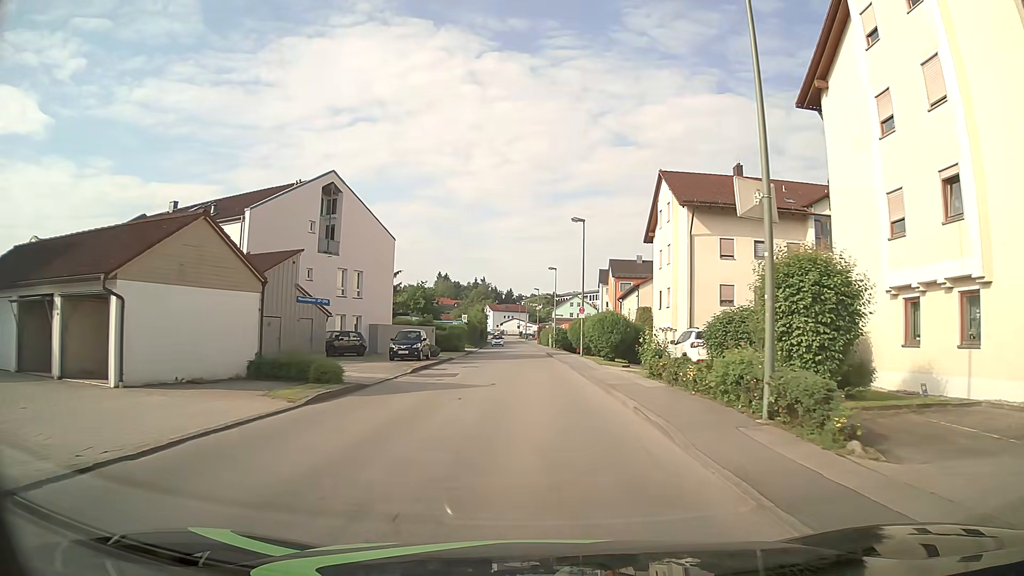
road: unclassified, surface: asphalt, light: Day
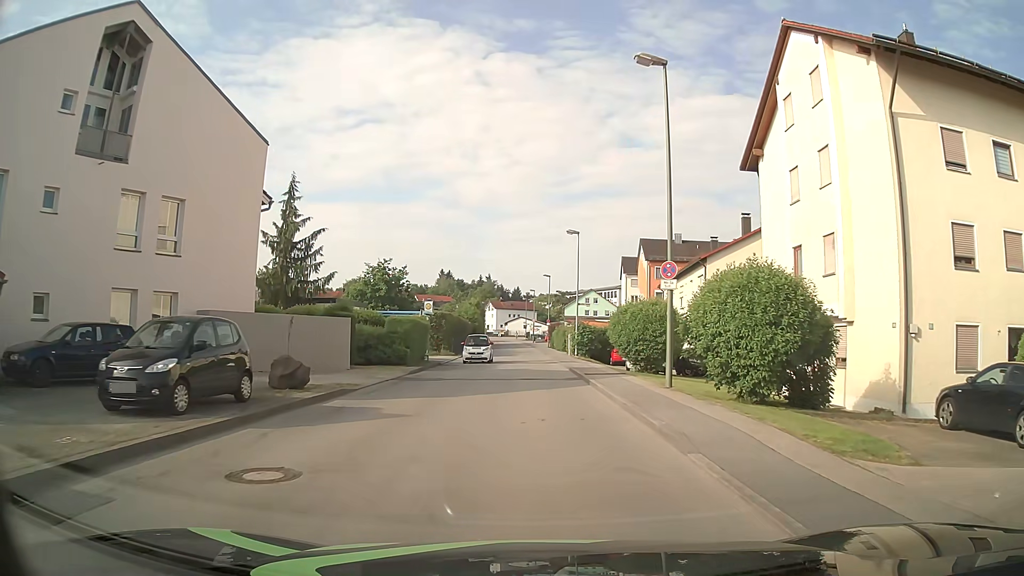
(-0.1, +24.0) m; 0°
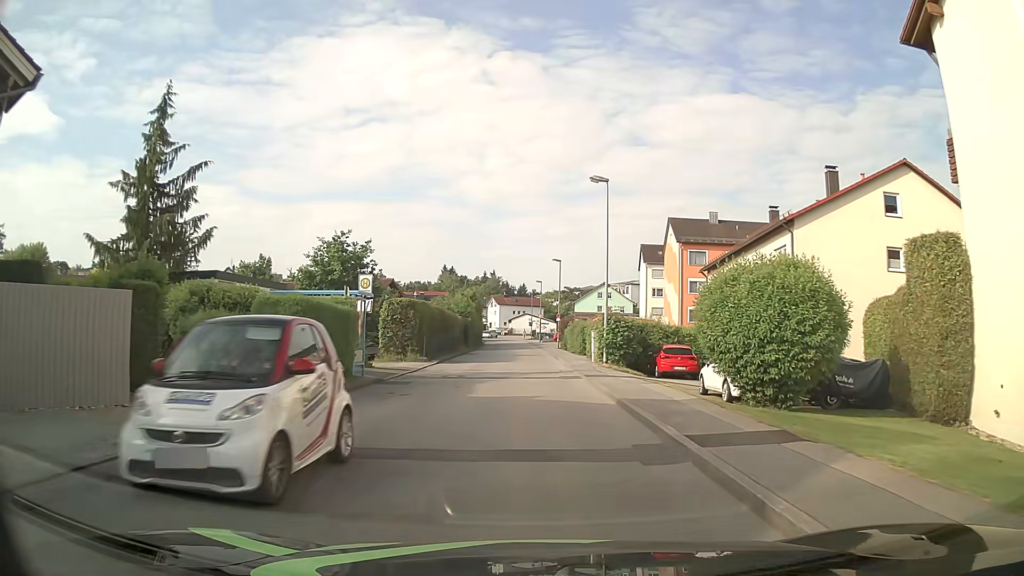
(-0.2, +14.4) m; -1°
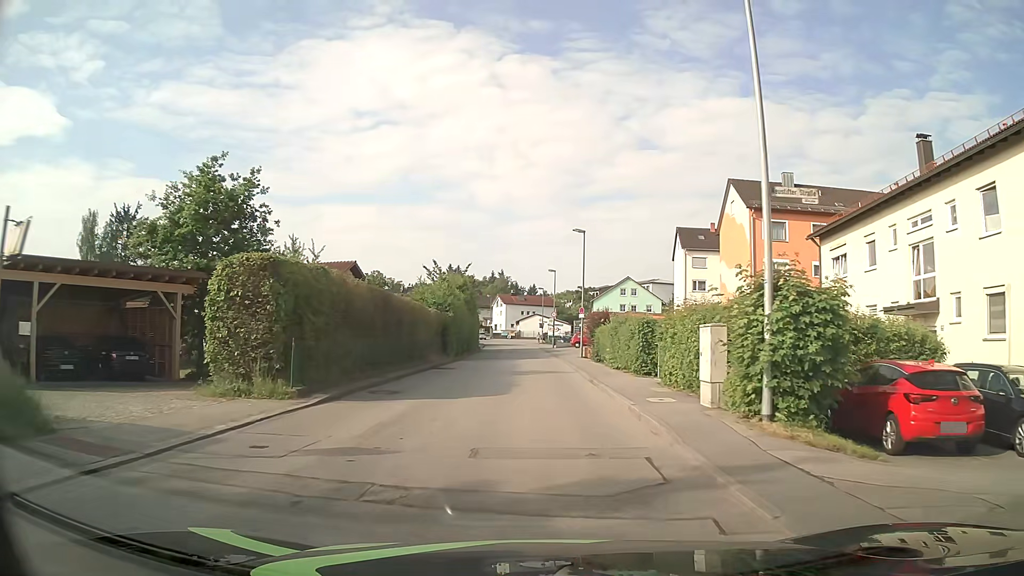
(-0.1, +19.2) m; -1°
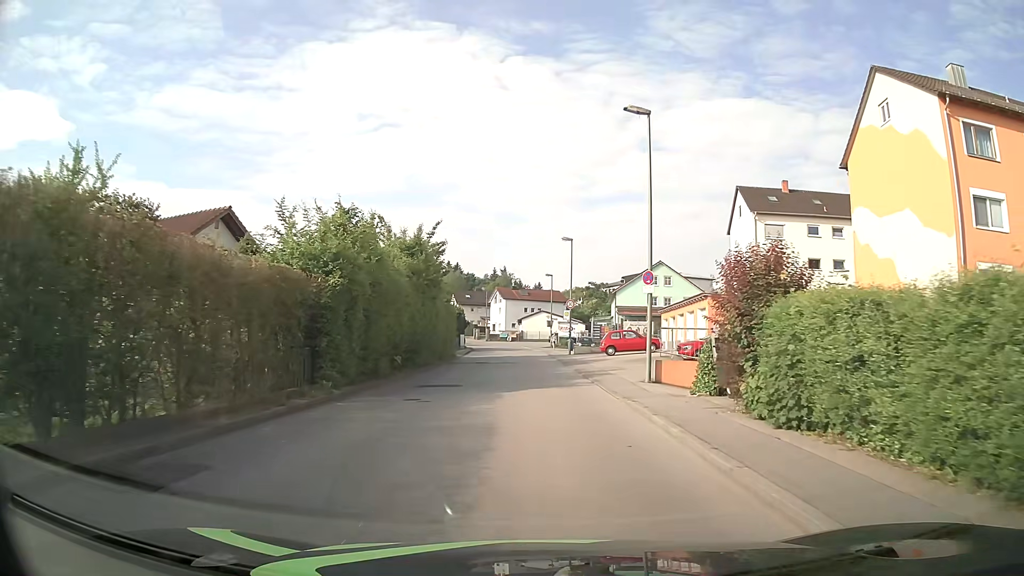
(-0.2, +23.9) m; 0°
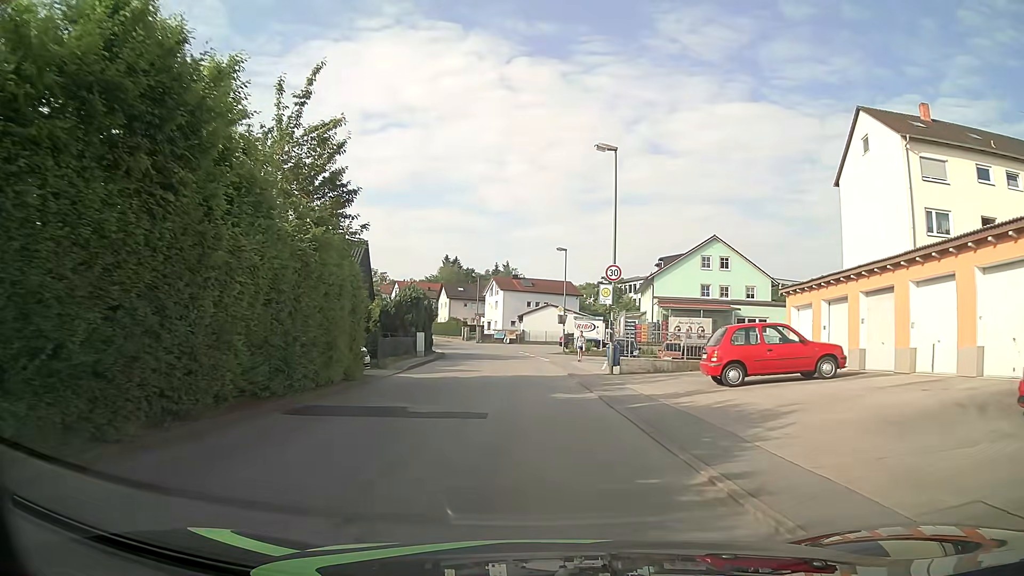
(-0.1, +23.8) m; 0°
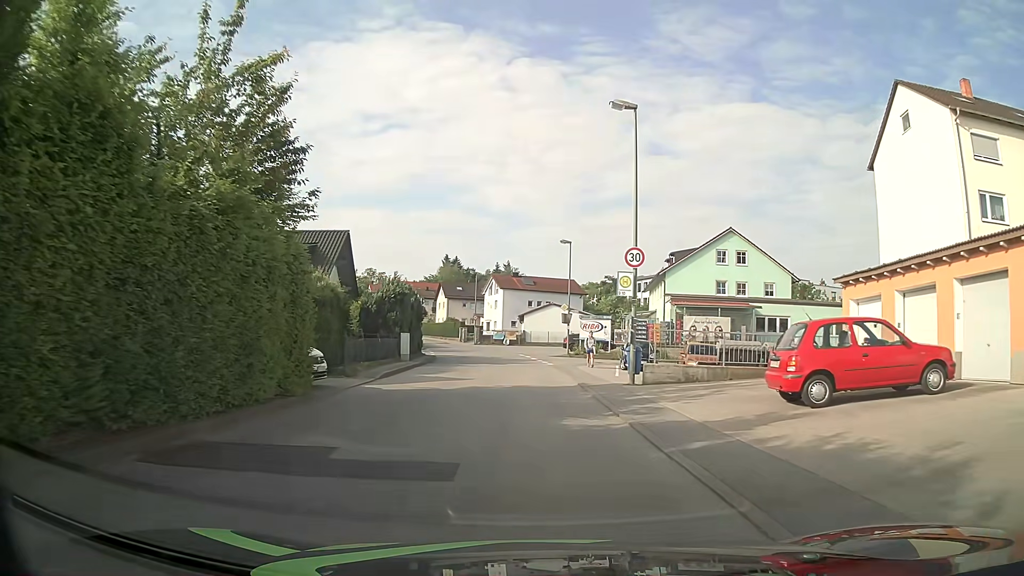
(0.0, +4.8) m; -1°
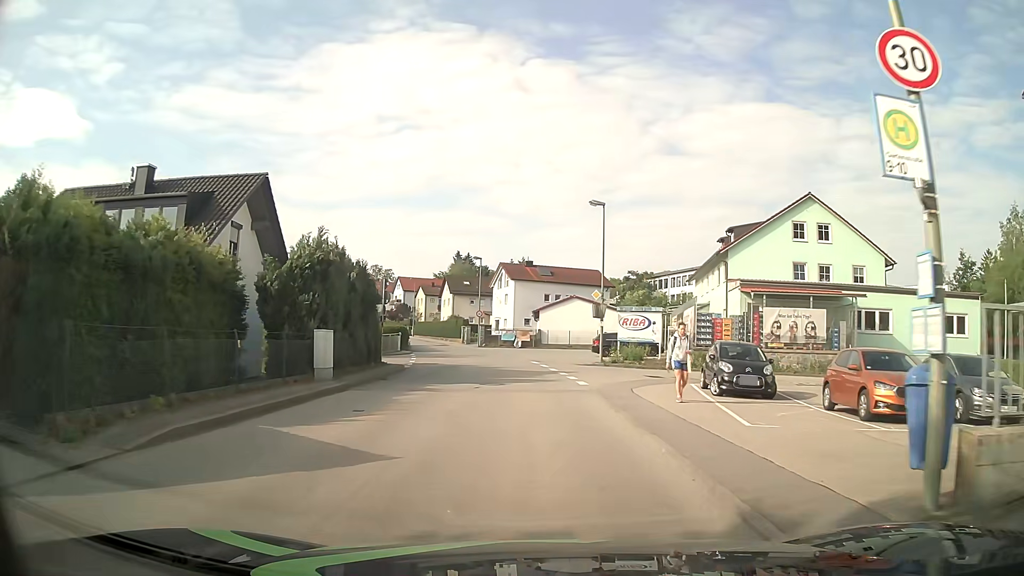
(-0.1, +14.3) m; -1°
(0, +10) (0, +20) (-1, +30) (-2, +40) (-4, +50) (-7, +59) (-10, +69) (-14, +78) (-17, +88) (-20, +97) m
